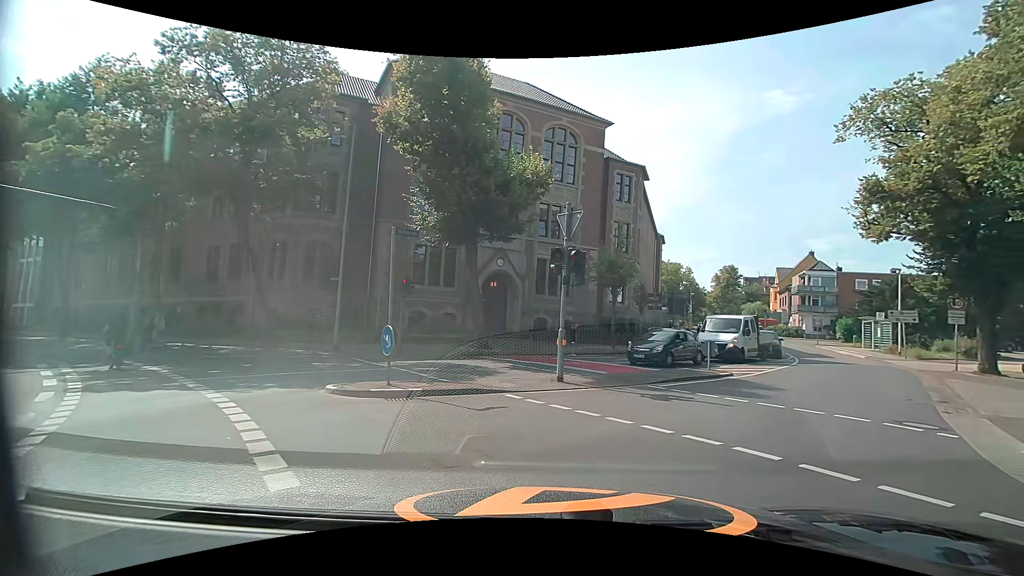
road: secondary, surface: asphalt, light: Day
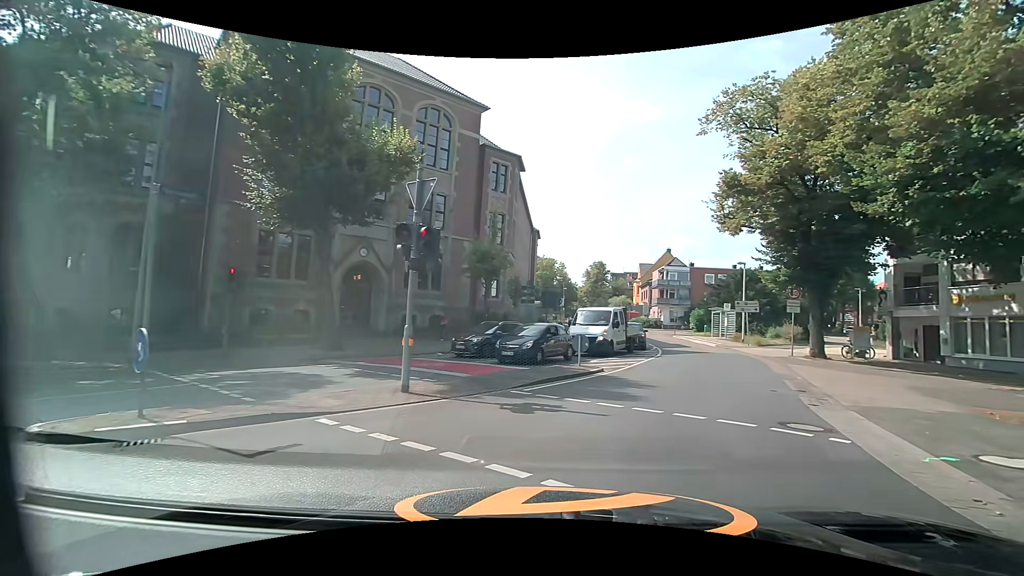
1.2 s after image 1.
(+0.3, +2.5) m; +12°
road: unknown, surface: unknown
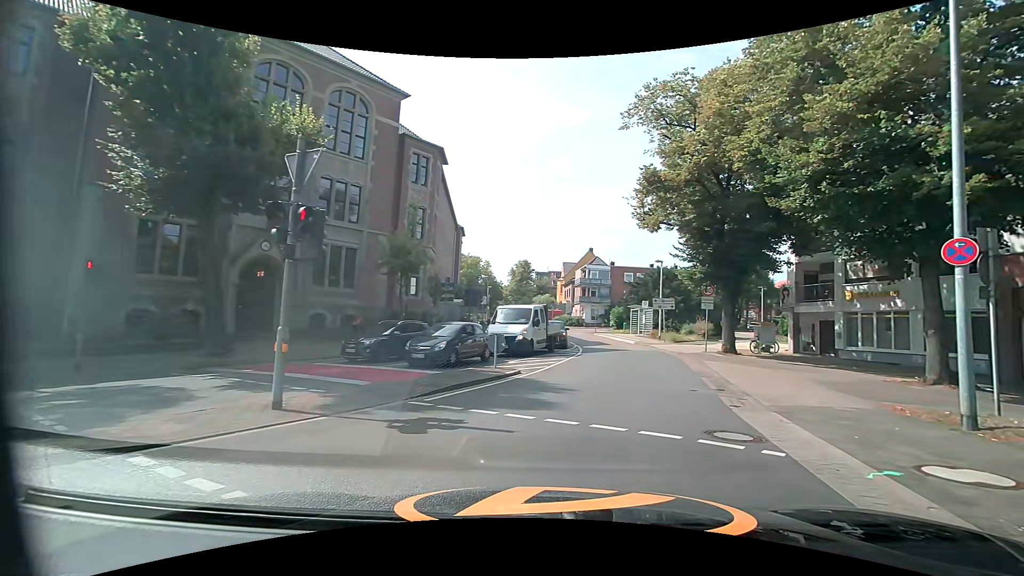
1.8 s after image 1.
(+0.1, +1.5) m; +9°
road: tertiary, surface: asphalt
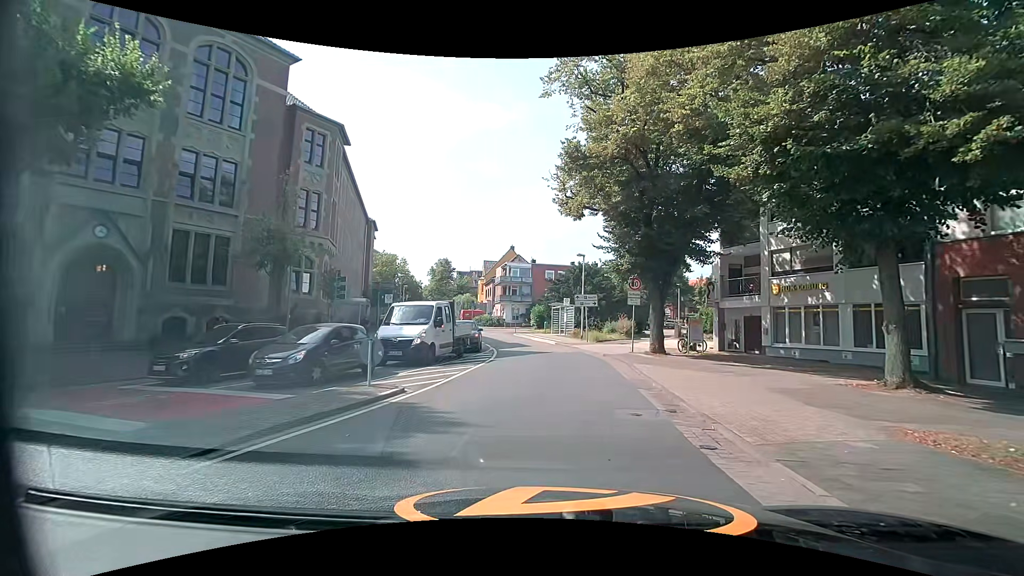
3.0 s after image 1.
(+0.4, +4.0) m; +7°
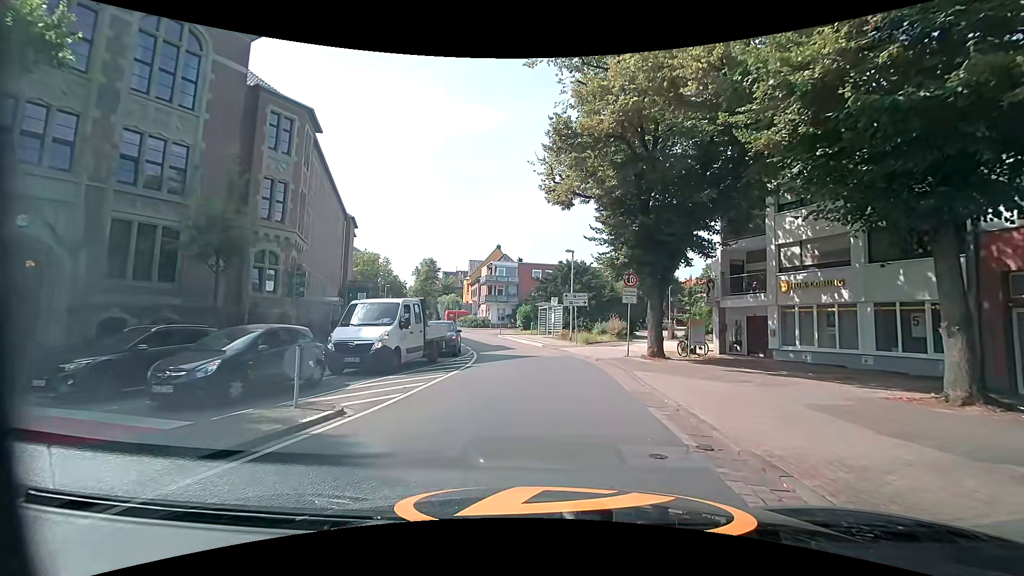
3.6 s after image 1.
(+0.1, +2.7) m; +1°
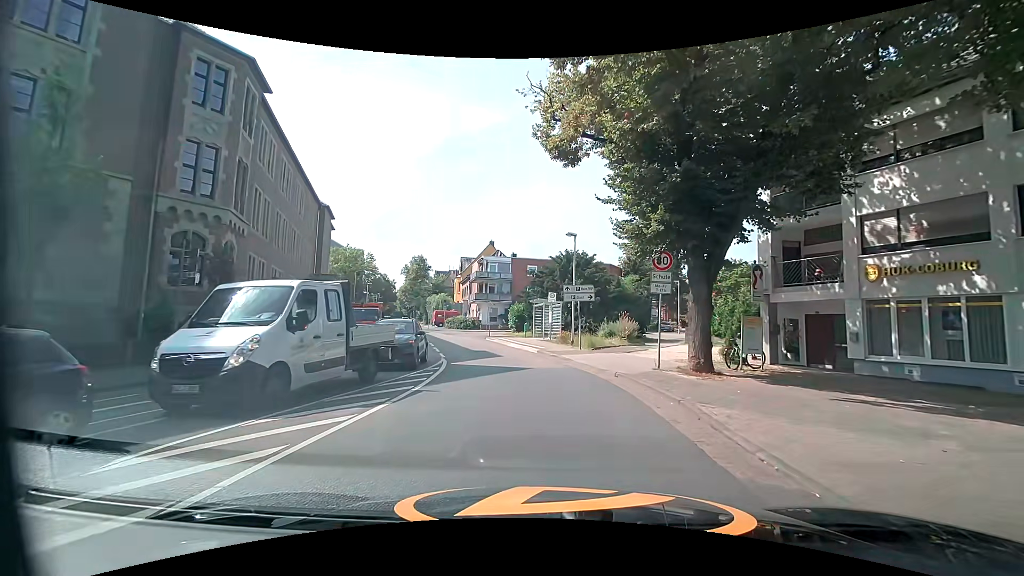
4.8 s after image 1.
(+0.1, +6.5) m; 0°
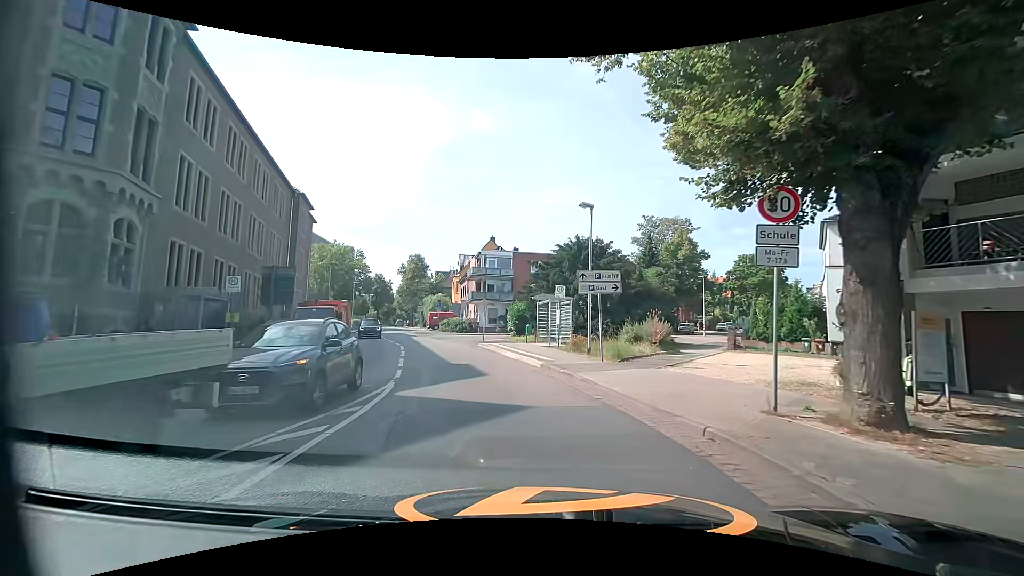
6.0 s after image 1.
(+0.2, +7.1) m; +1°
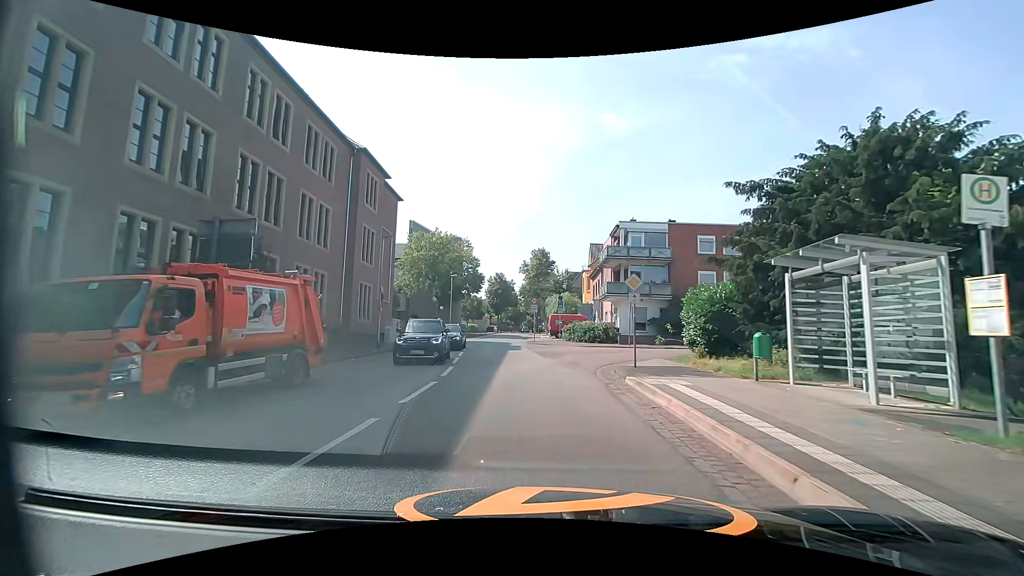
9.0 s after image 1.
(-2.1, +17.6) m; -16°
(0, +10) (-1, +20) (-2, +30) (-3, +40) (-4, +50) (-4, +60) (-4, +70) (-4, +80) (-4, +90) (-4, +100) m
